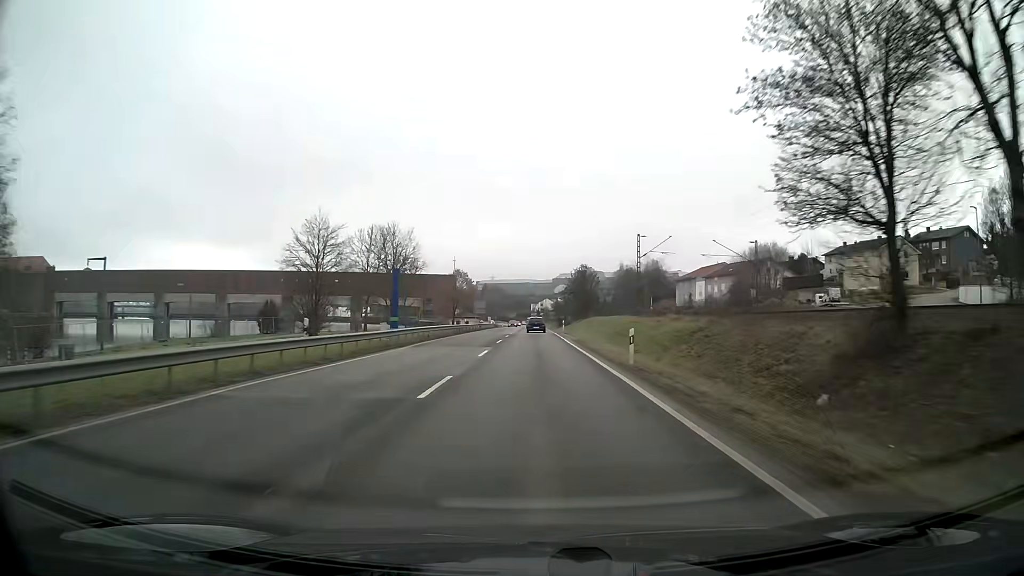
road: primary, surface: asphalt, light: Day
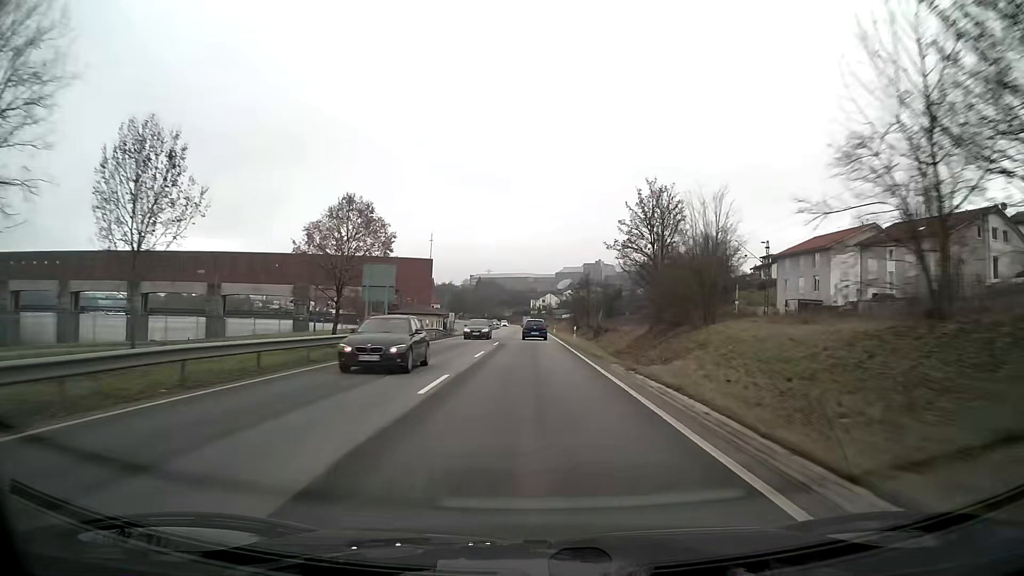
(+0.1, +71.4) m; 0°
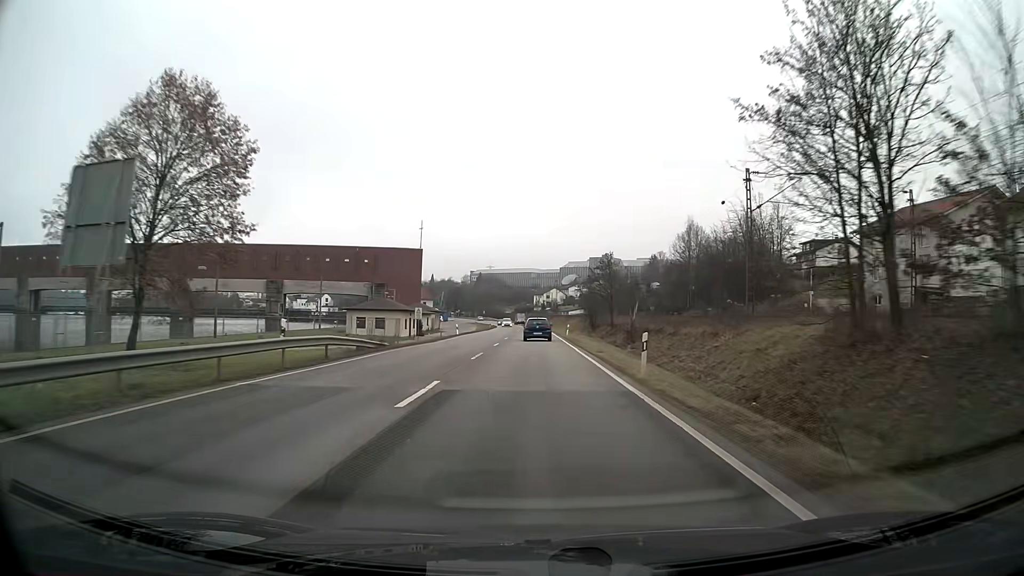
(0.0, +26.3) m; 0°
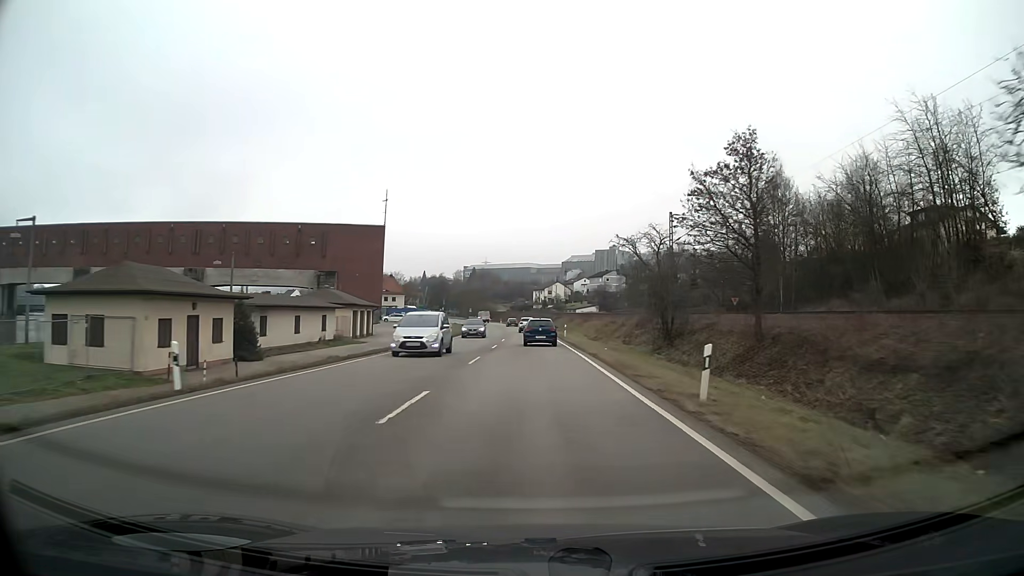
(0.0, +49.5) m; 0°
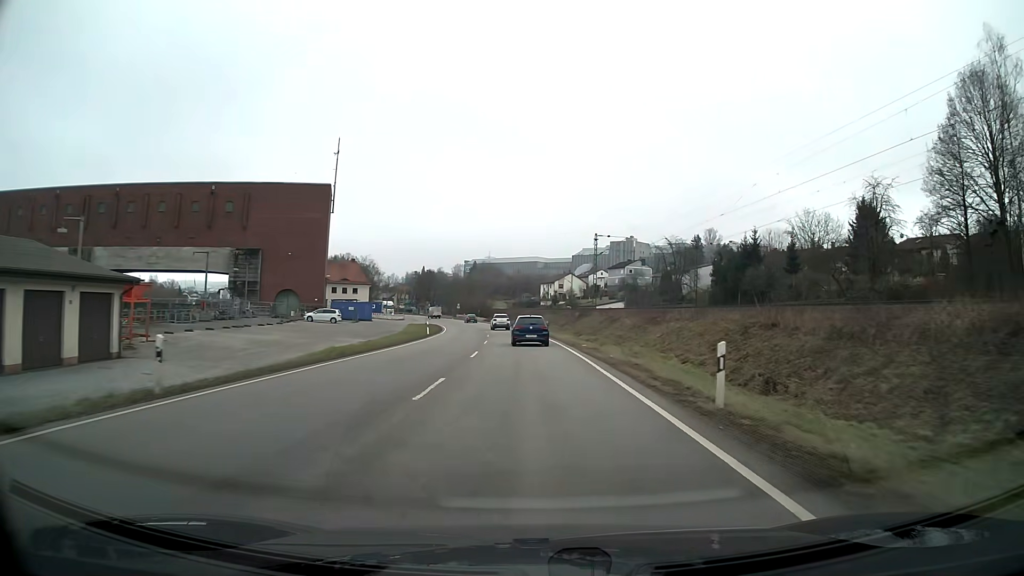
(-0.3, +45.7) m; -1°
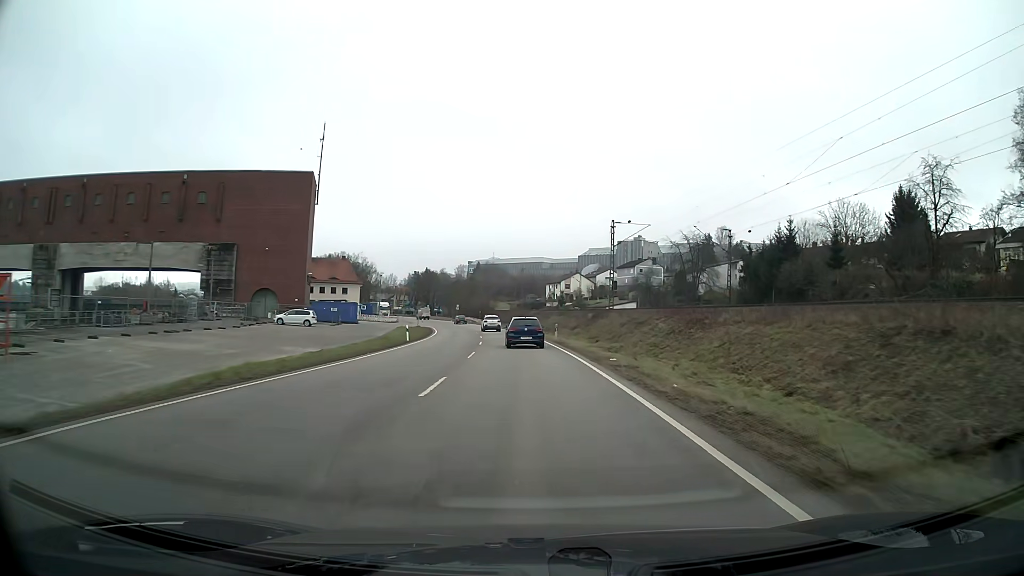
(0.0, +11.1) m; -1°
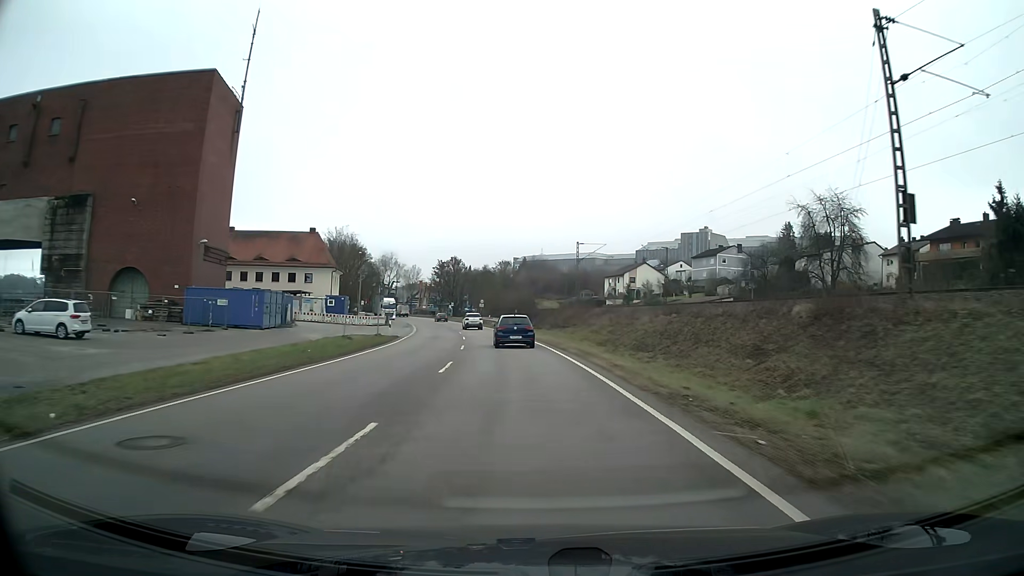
(-1.5, +43.3) m; -5°
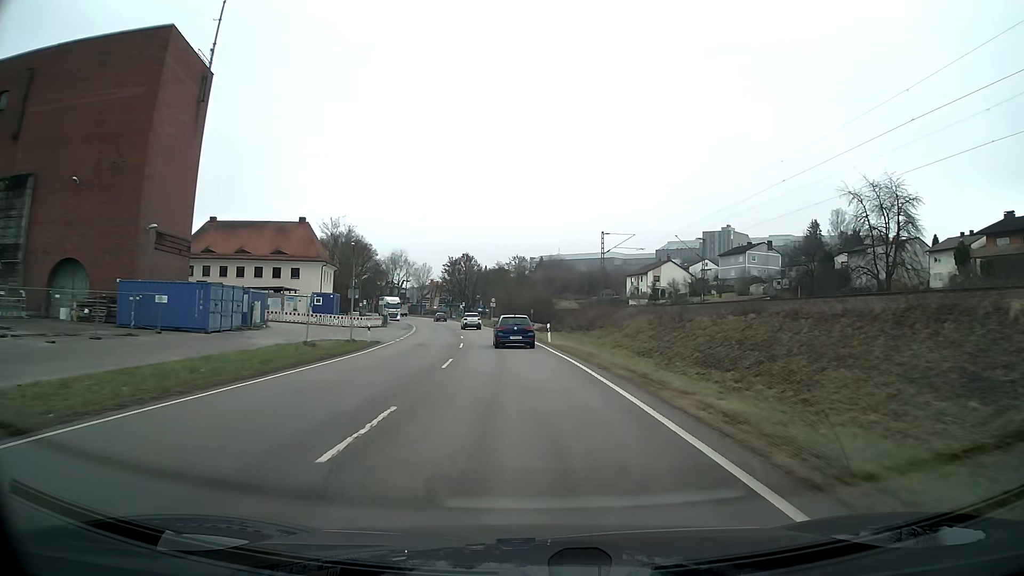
(-0.1, +10.4) m; -1°
